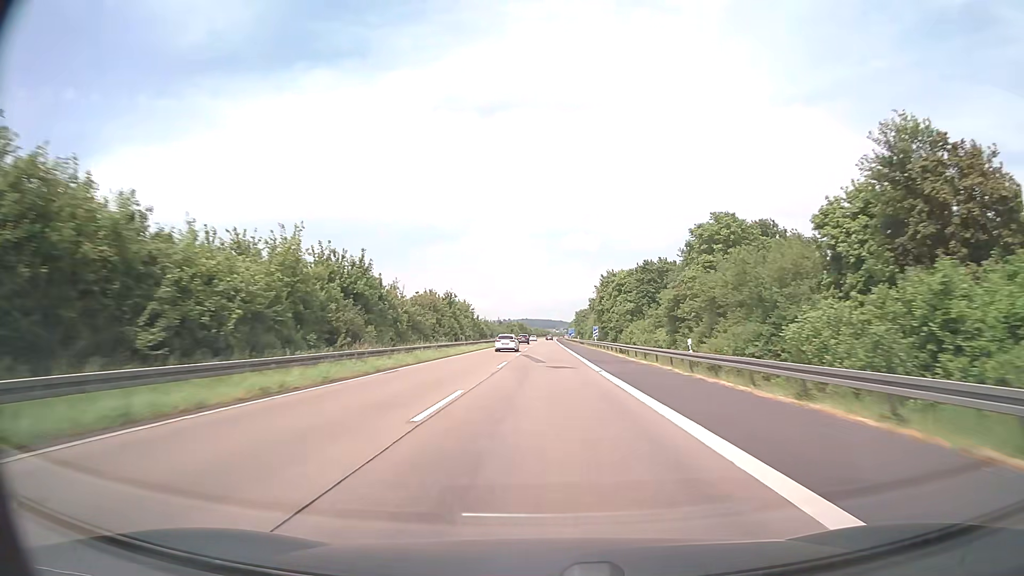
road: motorway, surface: asphalt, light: Day
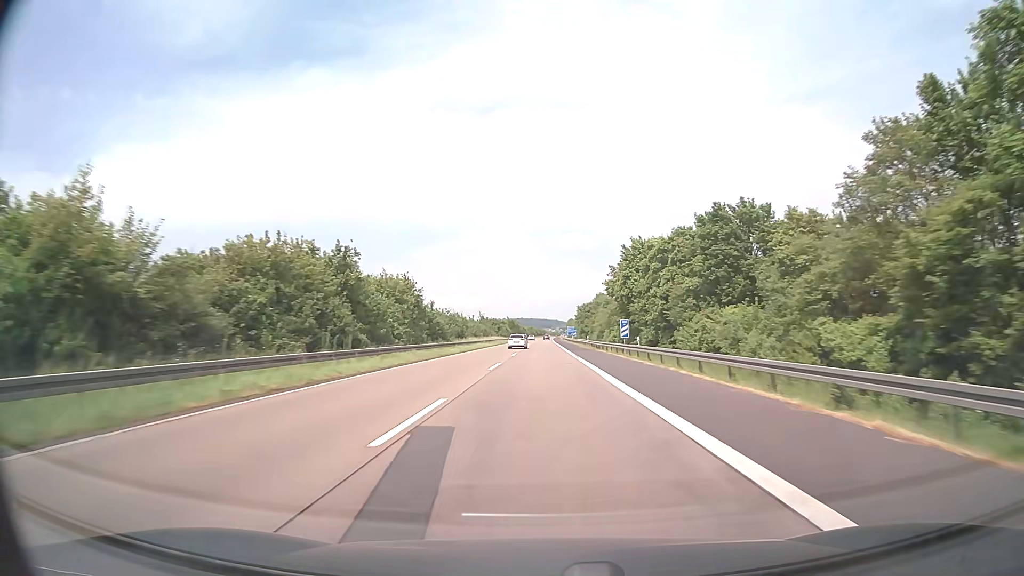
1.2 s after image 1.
(+0.1, +38.0) m; 0°
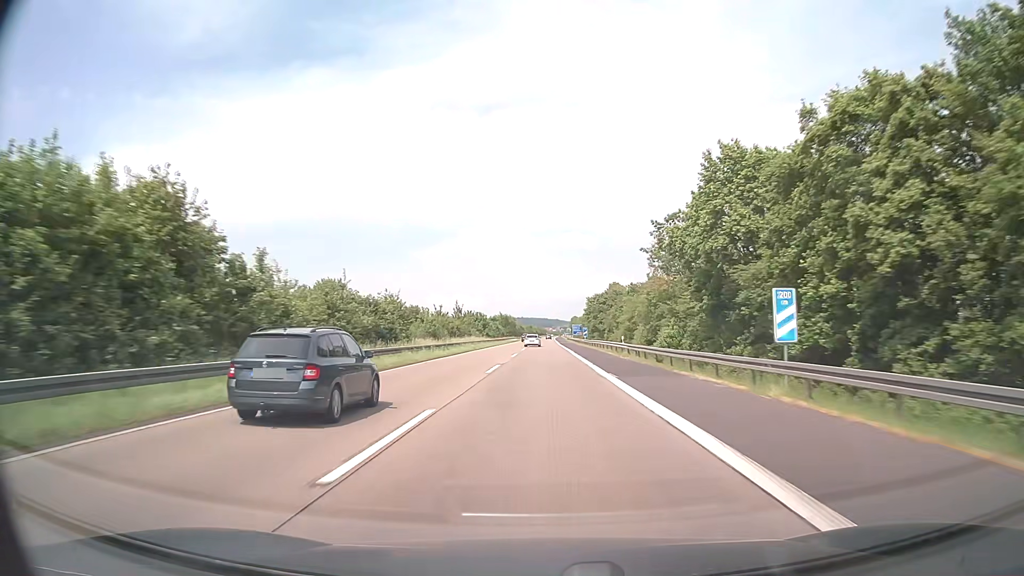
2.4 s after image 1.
(0.0, +38.0) m; 0°
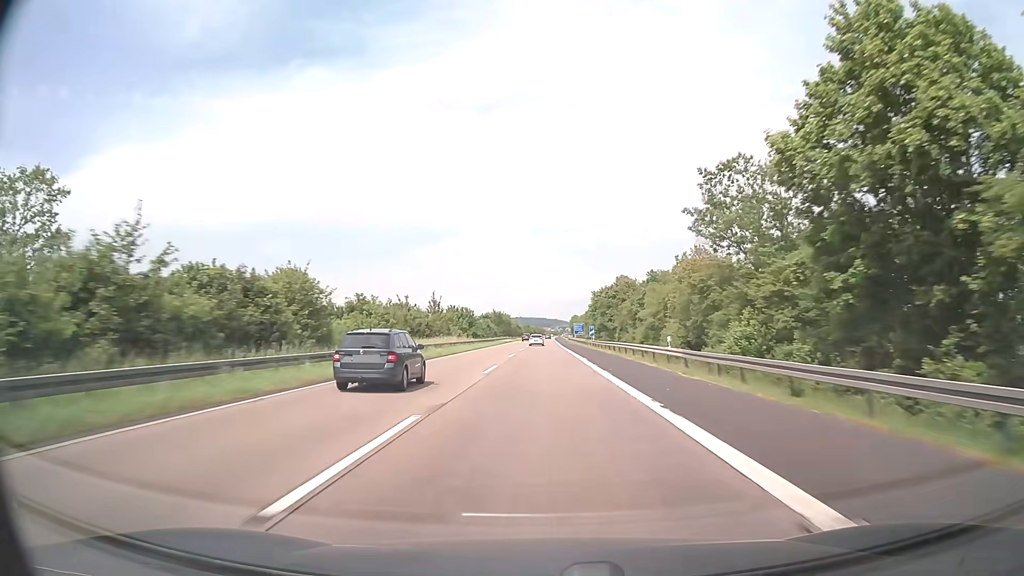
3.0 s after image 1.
(0.0, +19.0) m; 0°
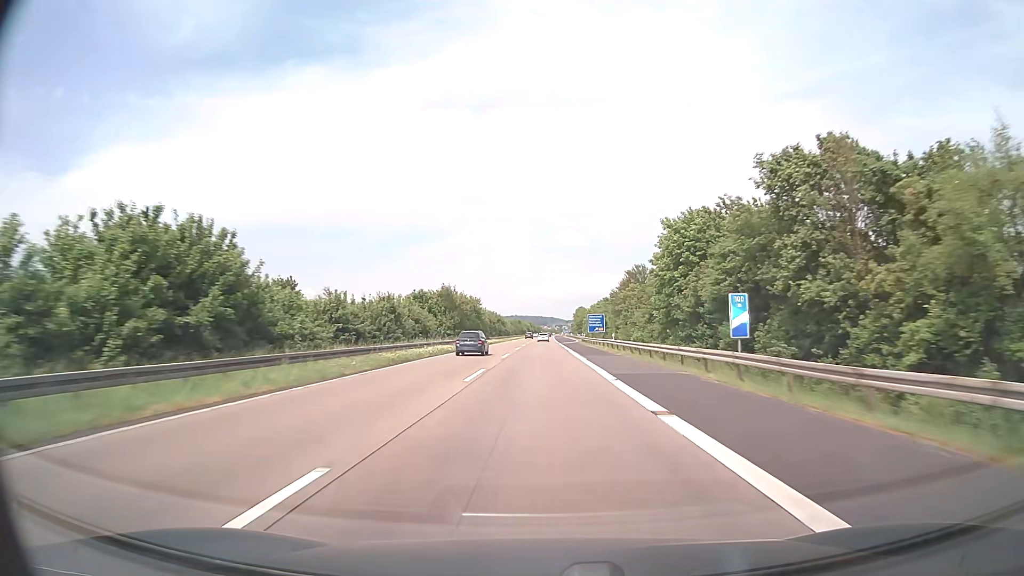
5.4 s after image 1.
(+0.3, +76.1) m; +1°
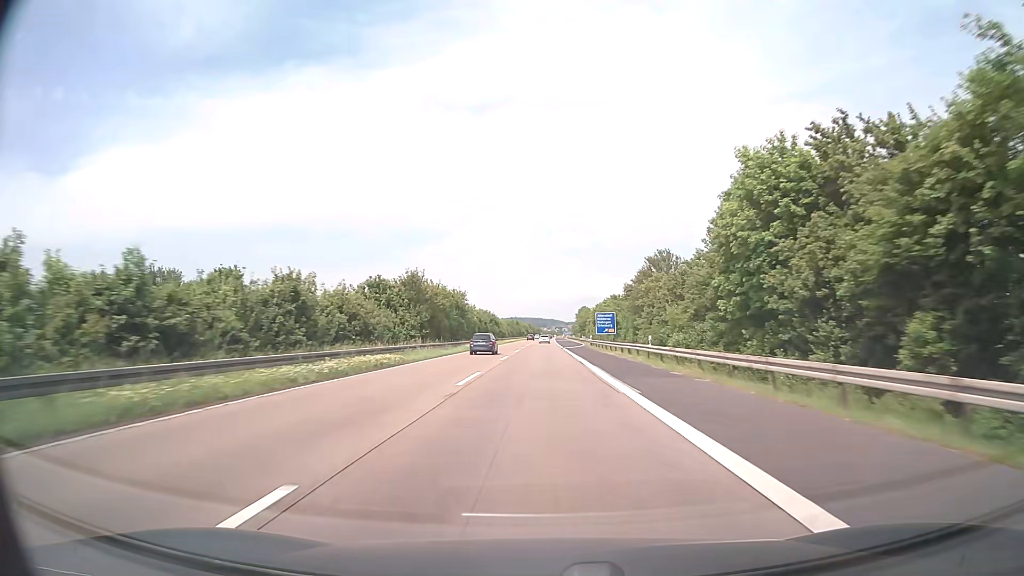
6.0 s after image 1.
(0.0, +19.0) m; 0°
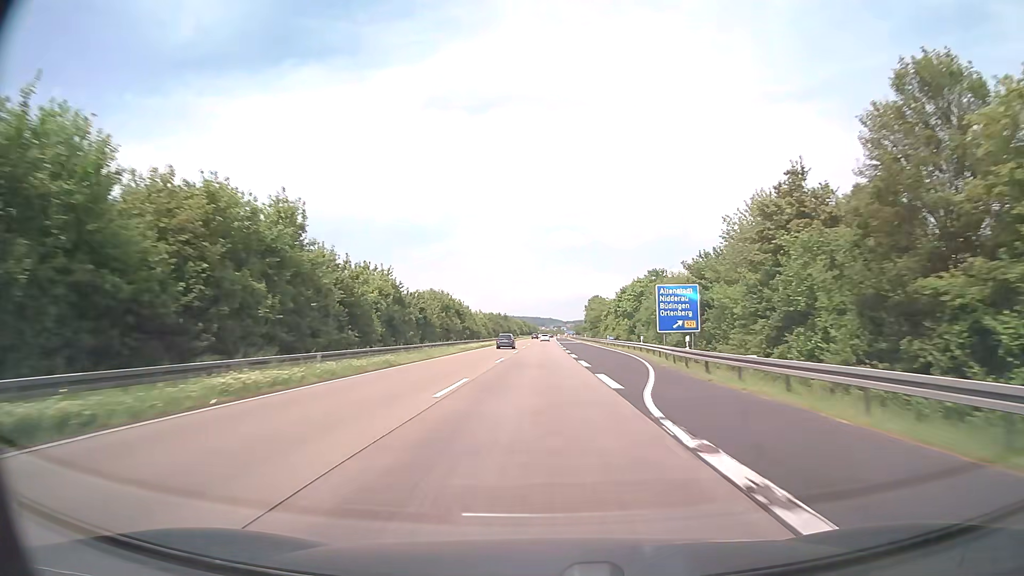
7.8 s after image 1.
(+0.1, +57.1) m; 0°
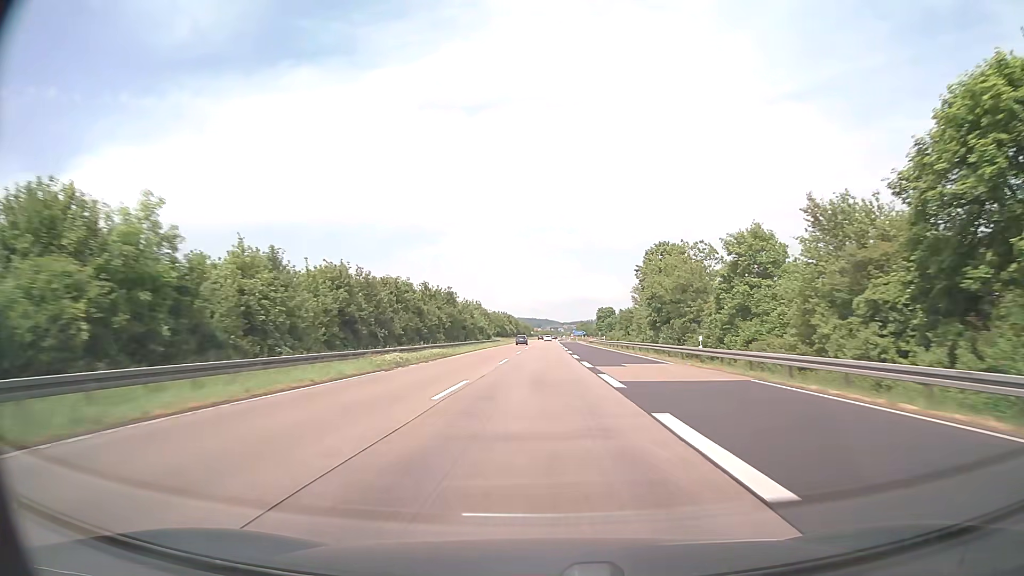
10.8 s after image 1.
(+0.2, +95.2) m; 0°
(0, +10) (0, +20) (0, +30) (0, +40) (0, +50) (0, +60) (0, +70) (0, +80) (0, +90) (0, +100) m
